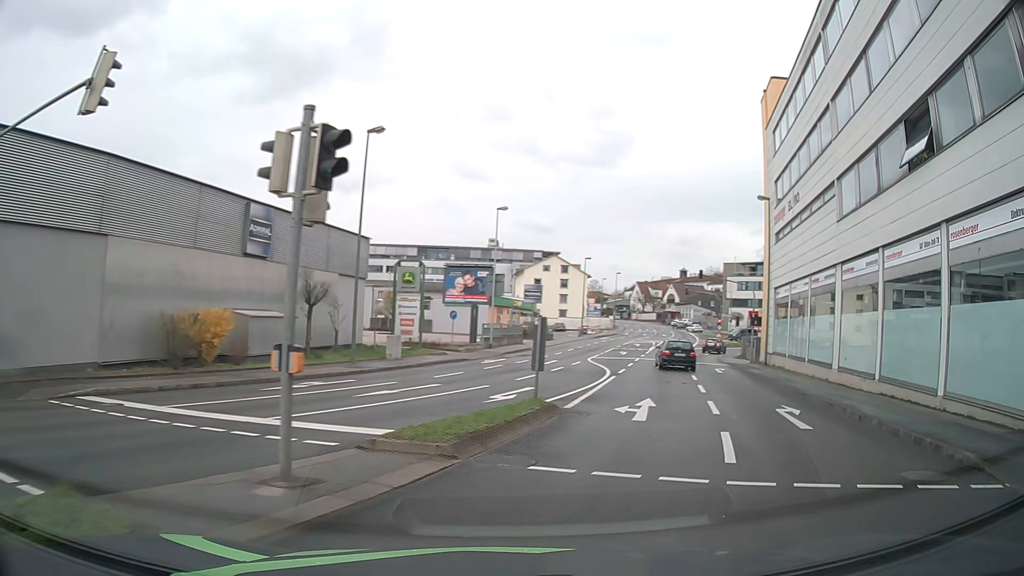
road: tertiary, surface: asphalt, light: Day
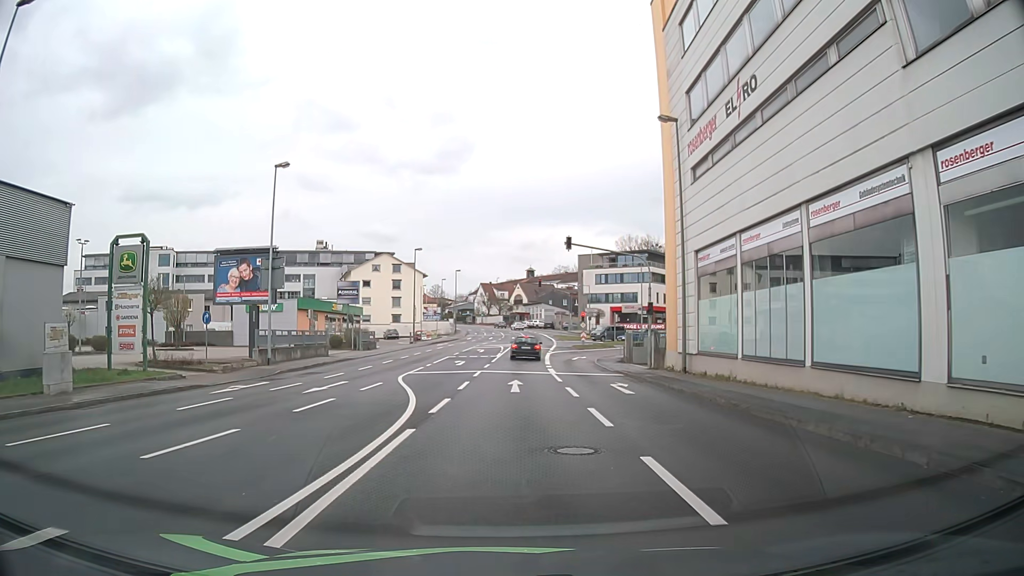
(+2.9, +15.2) m; +13°
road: tertiary_link
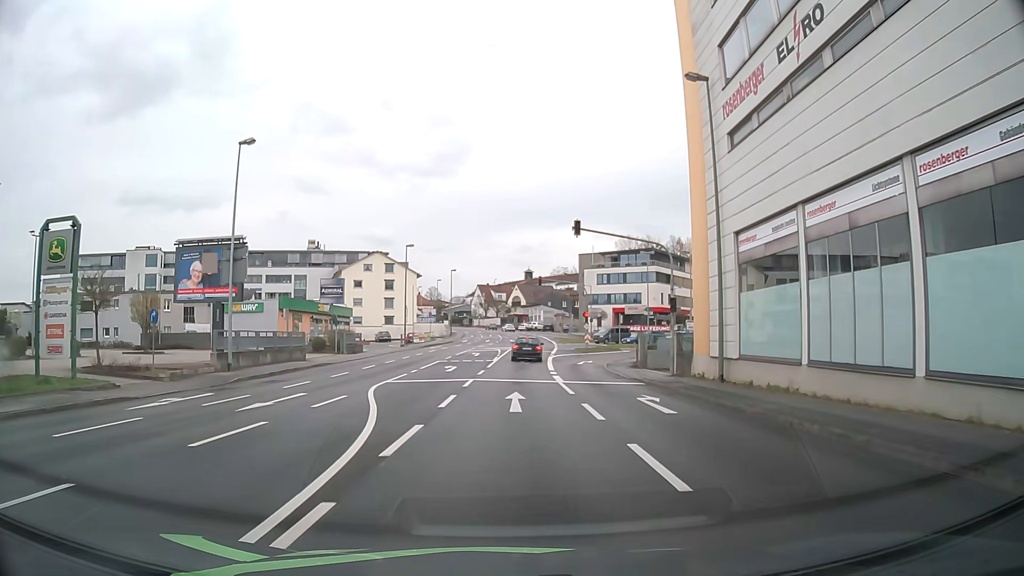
(0.0, +4.9) m; +1°
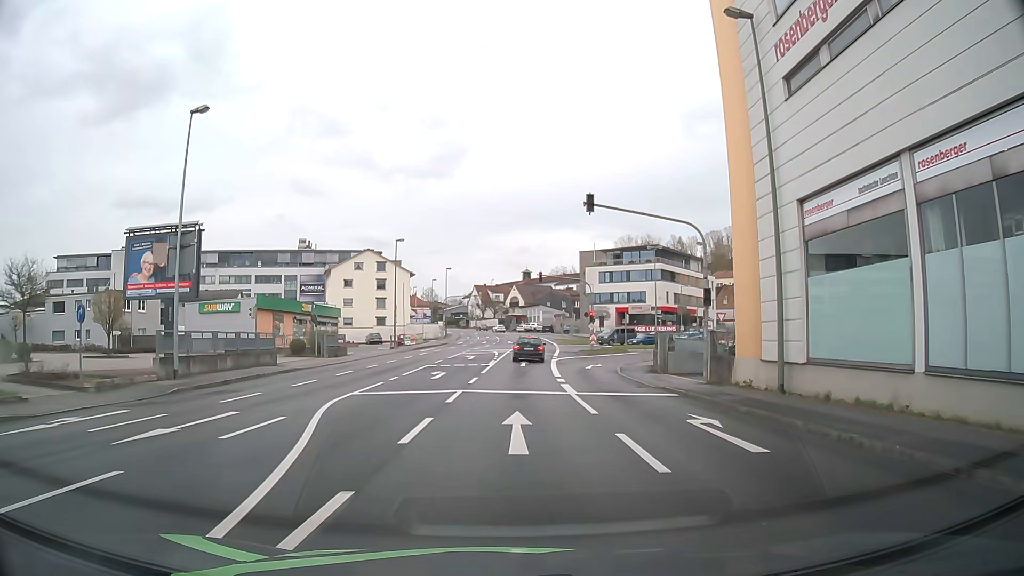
(0.0, +5.0) m; 0°
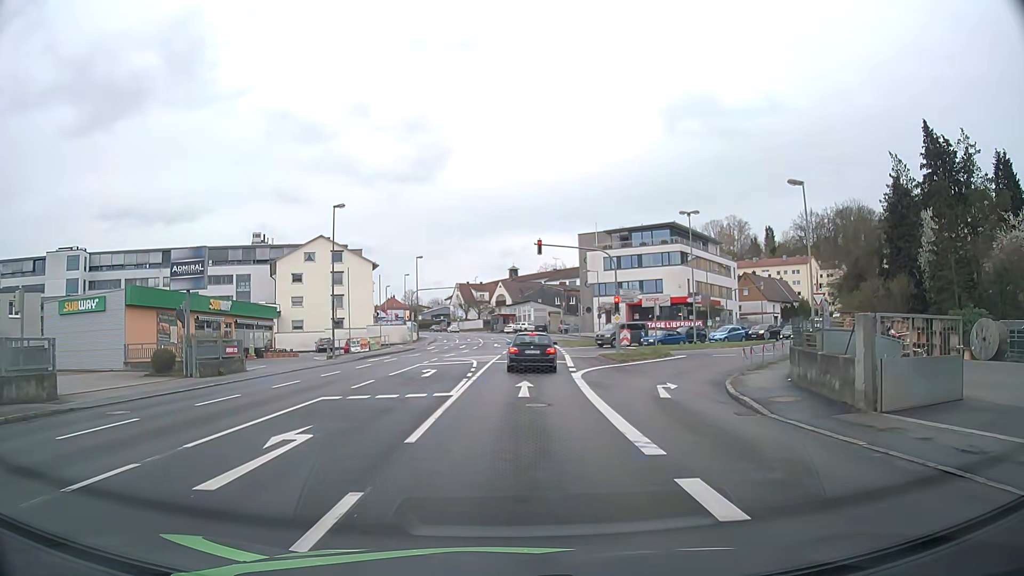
(0.0, +18.7) m; +1°
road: tertiary
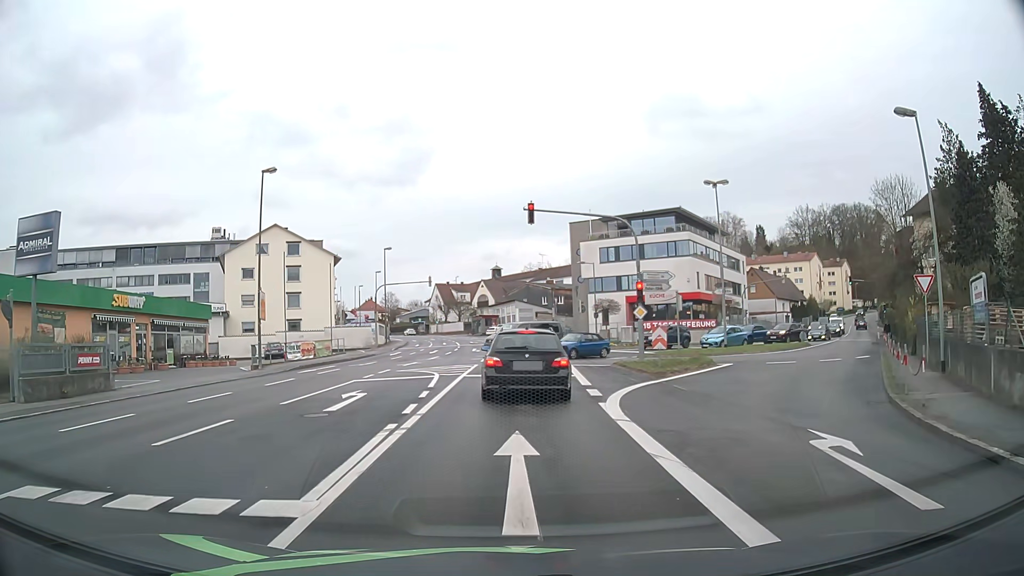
(+0.1, +10.8) m; +2°
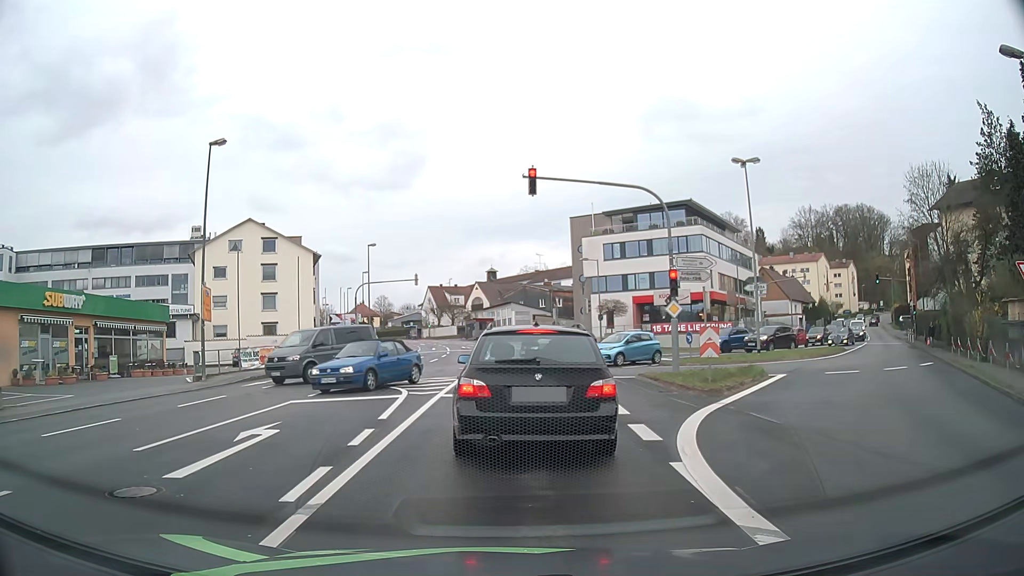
(0.0, +6.1) m; 0°
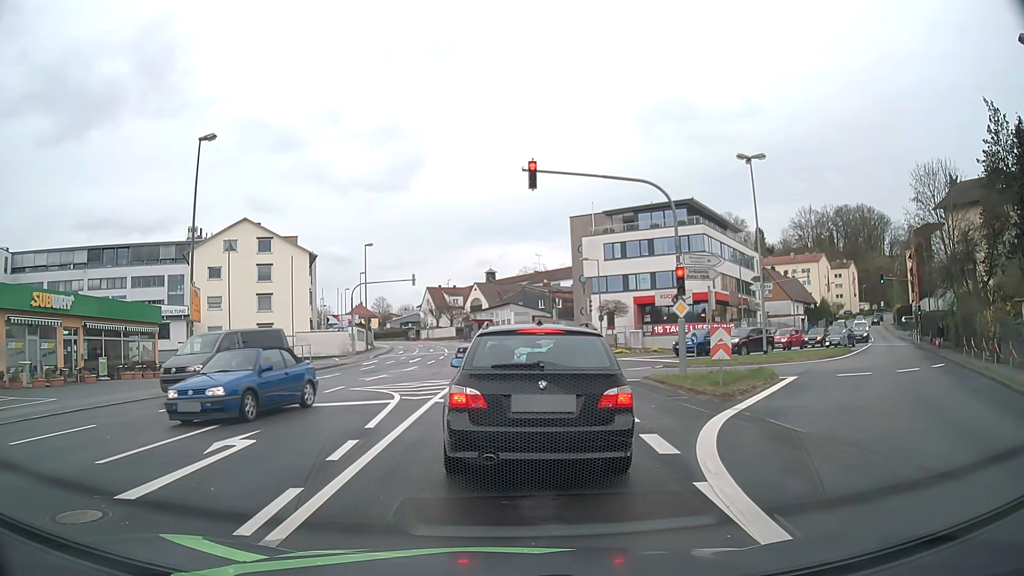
(0.0, +0.9) m; 0°
